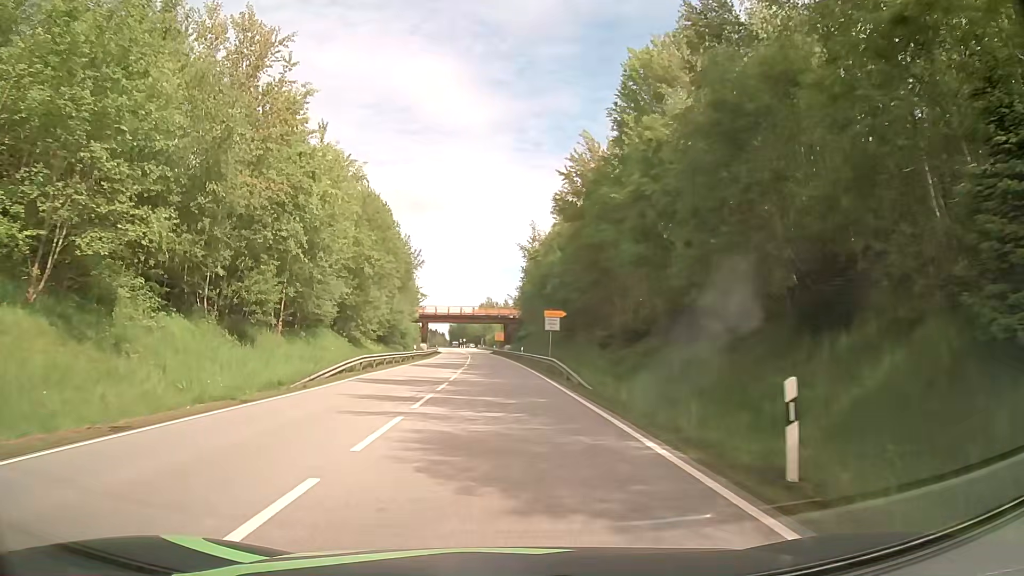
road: primary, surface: asphalt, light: Day
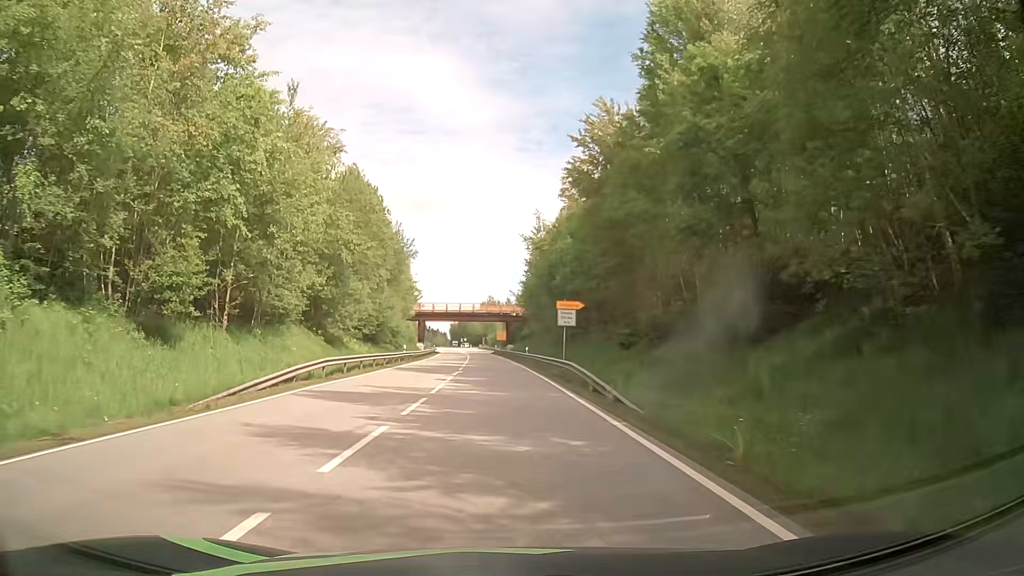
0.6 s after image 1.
(0.0, +7.4) m; 0°
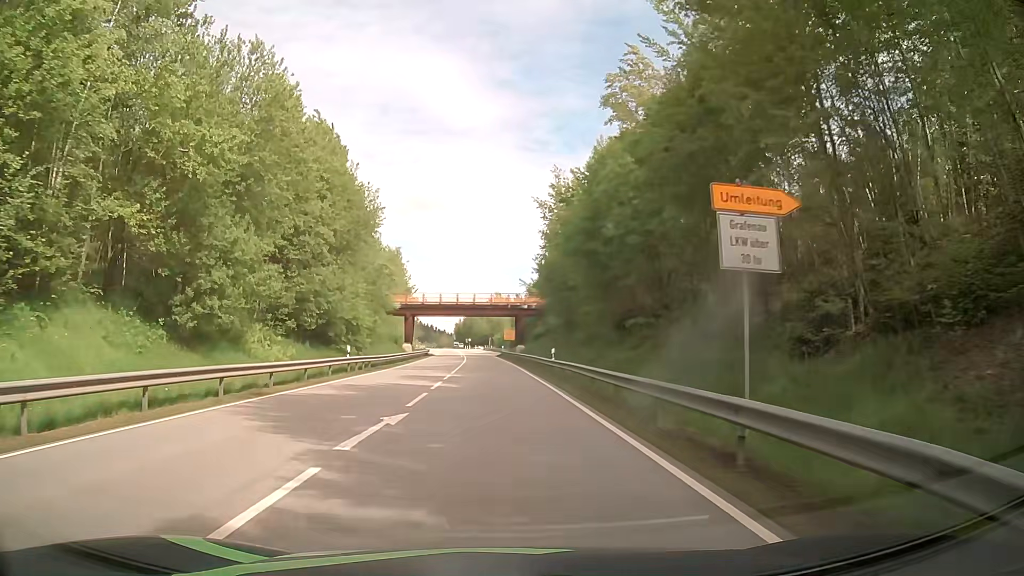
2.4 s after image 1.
(0.0, +21.9) m; 0°
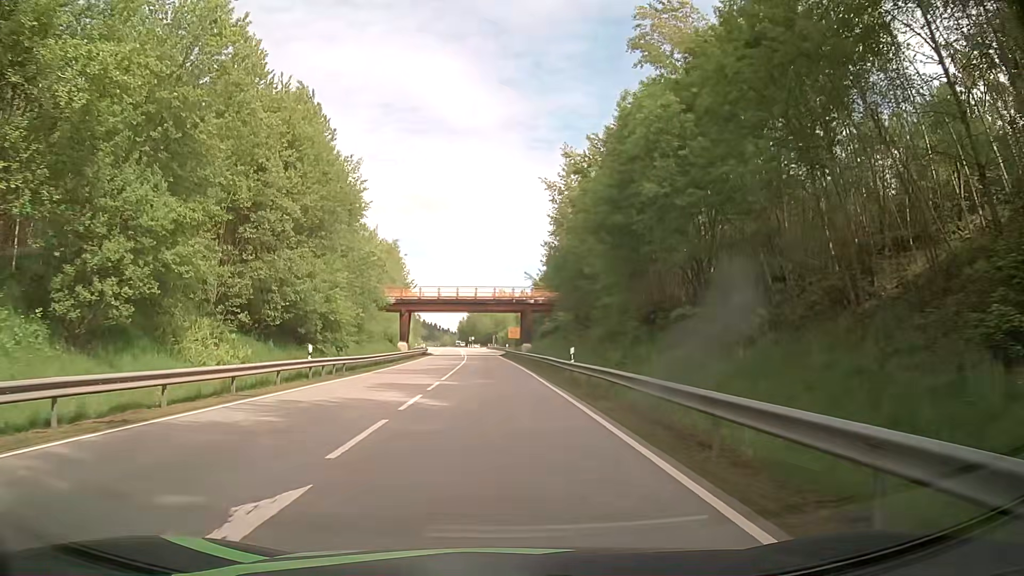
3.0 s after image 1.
(0.0, +7.2) m; -1°
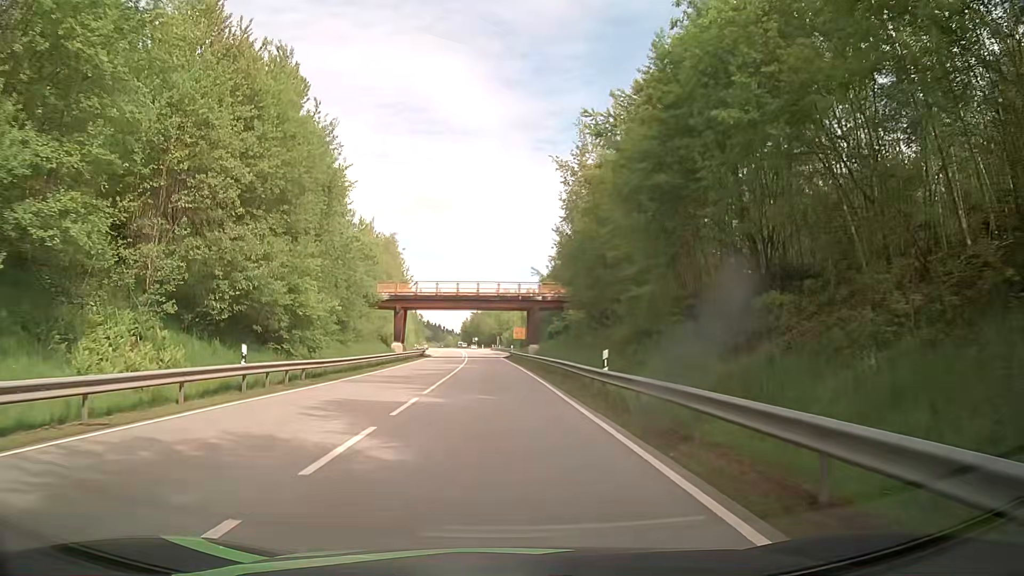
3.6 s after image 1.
(0.0, +7.1) m; 0°
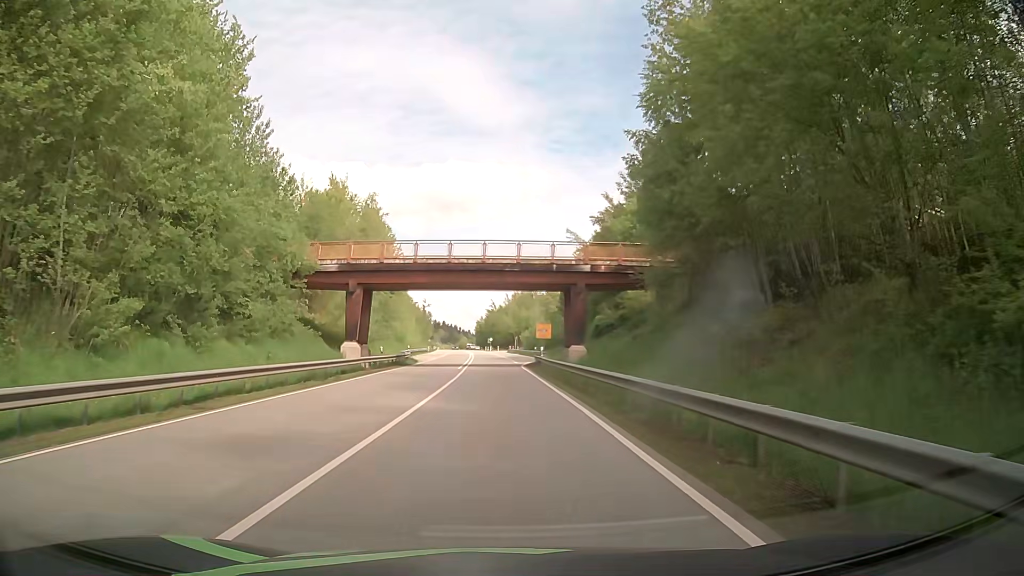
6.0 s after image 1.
(-0.5, +28.0) m; -2°
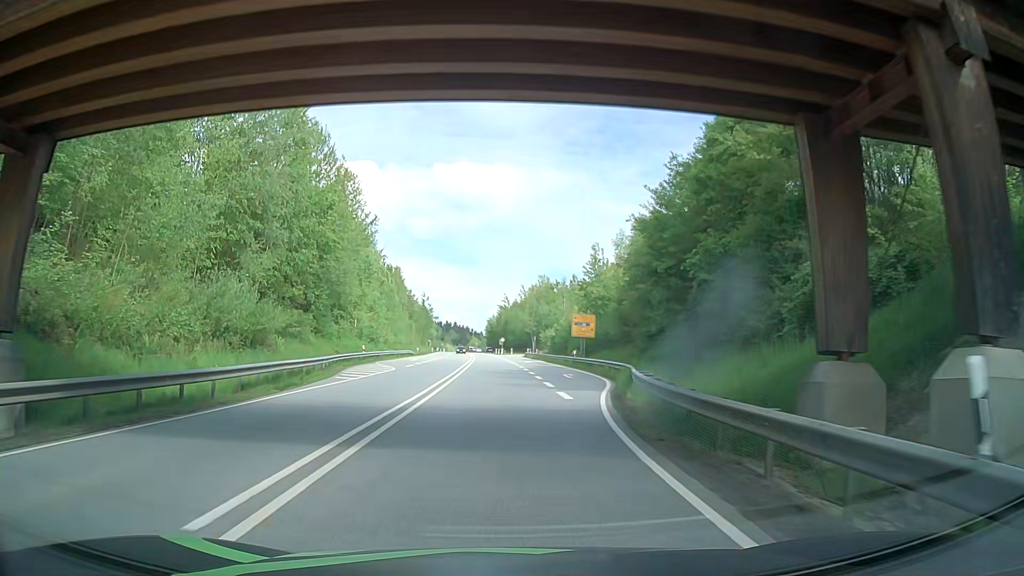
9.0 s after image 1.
(-0.4, +36.6) m; -1°
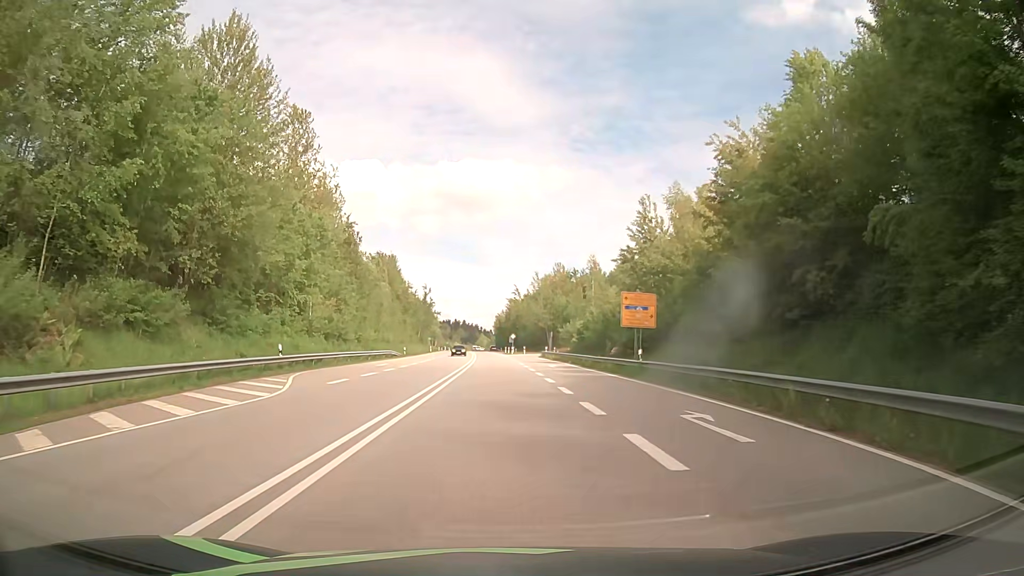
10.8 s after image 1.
(-0.4, +22.8) m; 0°
(0, +10) (0, +20) (-1, +30) (-1, +40) (-1, +50) (-2, +60) (-2, +70) (-3, +80) (-3, +90) (-4, +100) m
